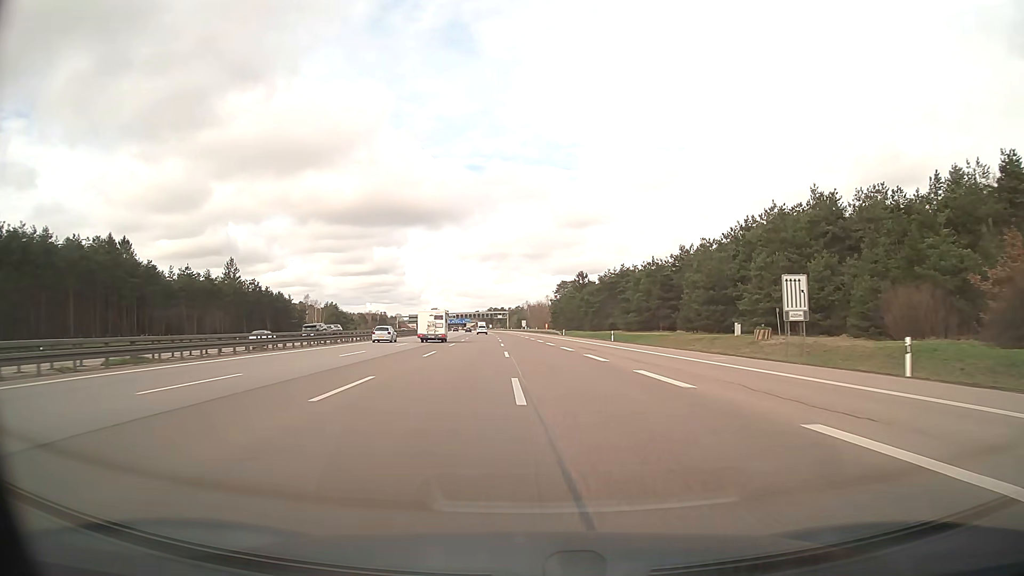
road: motorway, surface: asphalt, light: Day
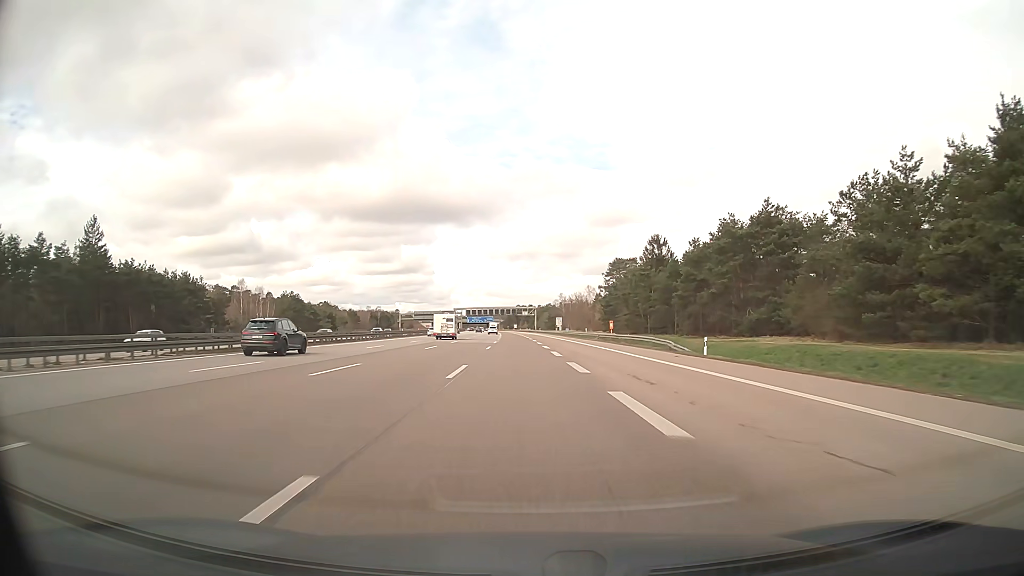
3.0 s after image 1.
(-1.4, +78.9) m; -3°
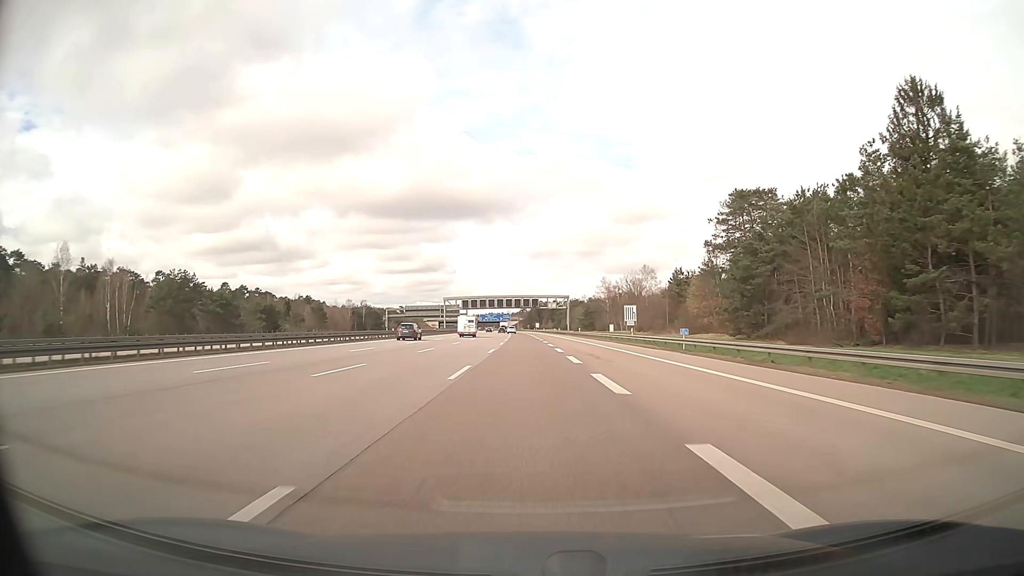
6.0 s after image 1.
(-1.4, +78.9) m; -2°
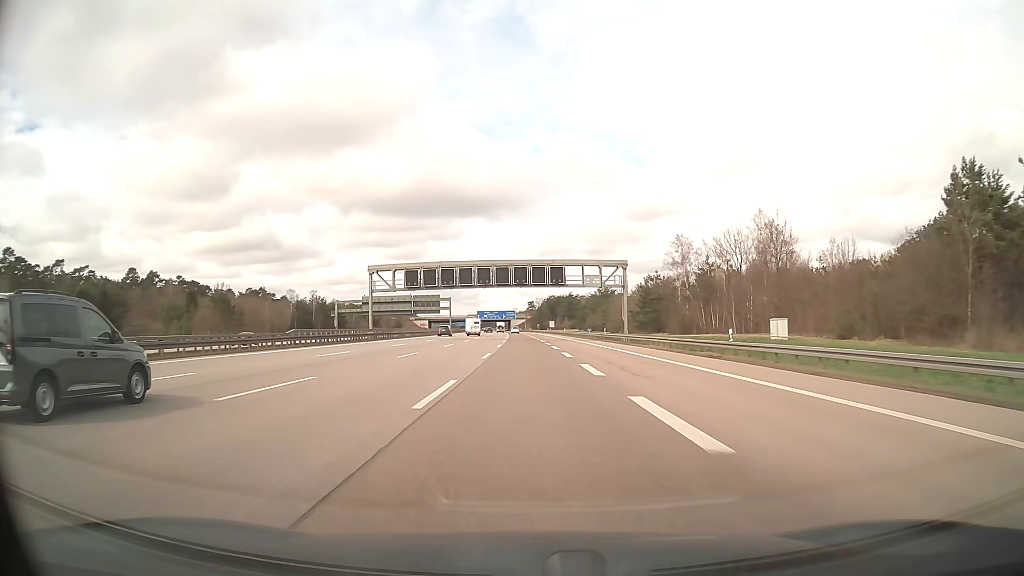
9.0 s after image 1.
(-0.6, +78.9) m; -1°
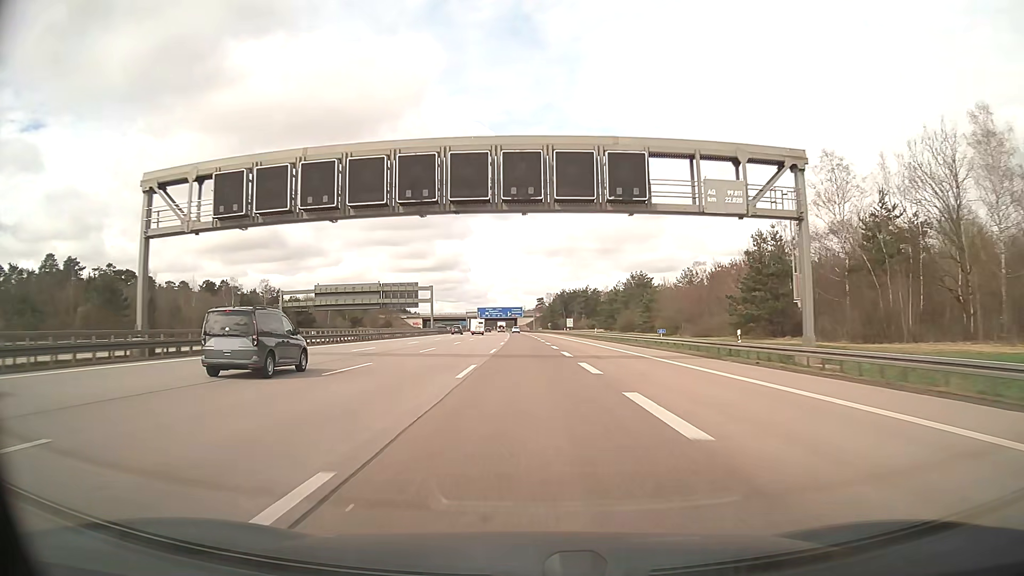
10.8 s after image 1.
(-0.3, +47.4) m; -1°
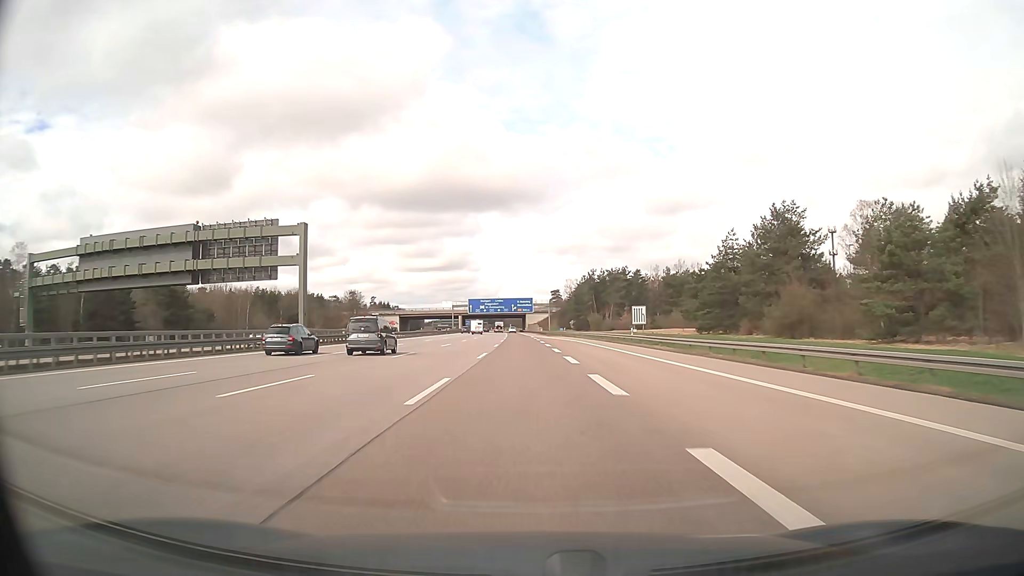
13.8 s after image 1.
(-0.5, +79.2) m; -1°
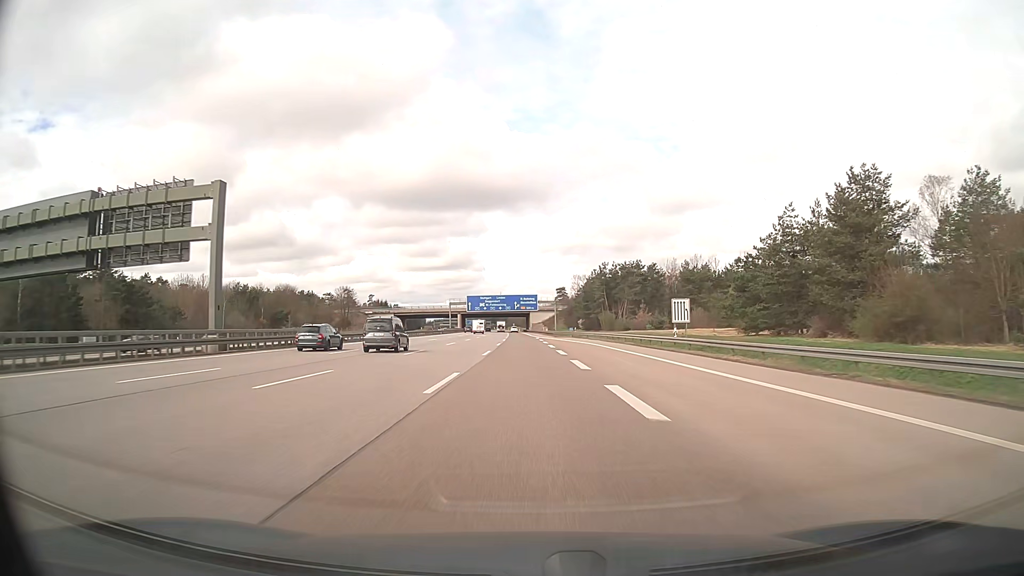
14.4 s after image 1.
(-0.1, +15.8) m; 0°
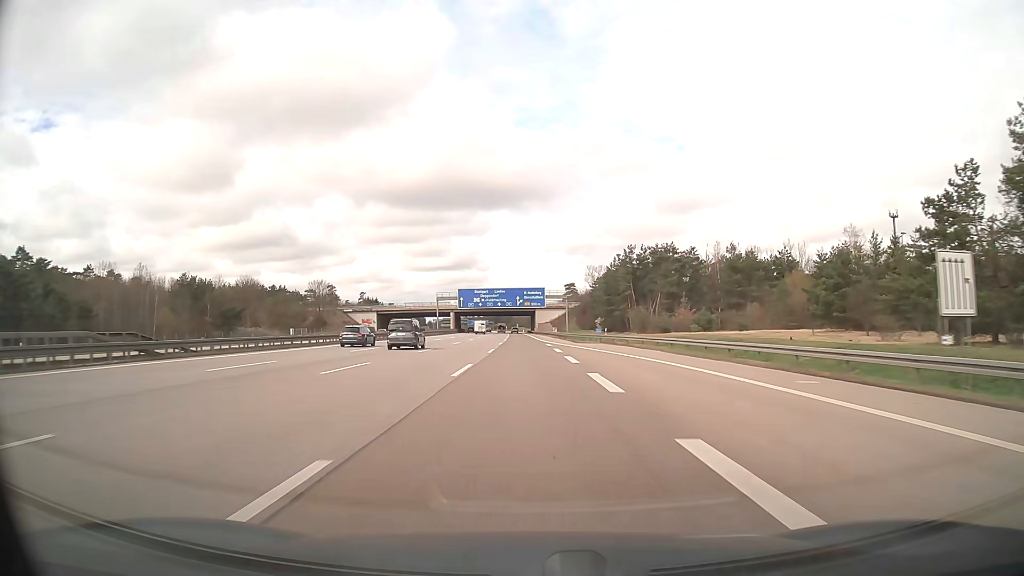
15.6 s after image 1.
(-0.1, +31.7) m; 0°
(0, +10) (0, +20) (0, +30) (0, +40) (0, +50) (0, +60) (-1, +70) (-1, +80) (-1, +90) (-1, +100) m
